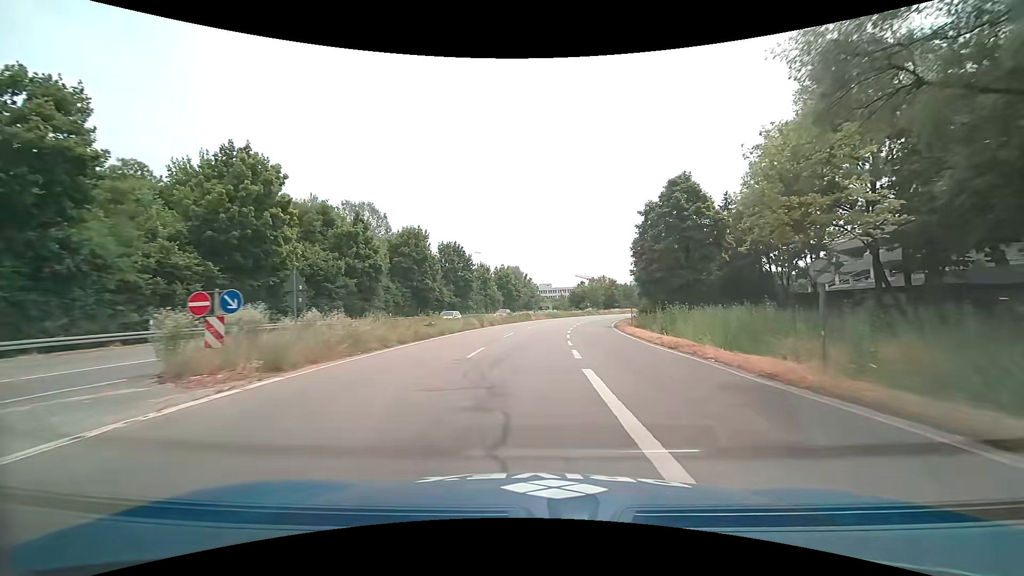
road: trunk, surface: asphalt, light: Day
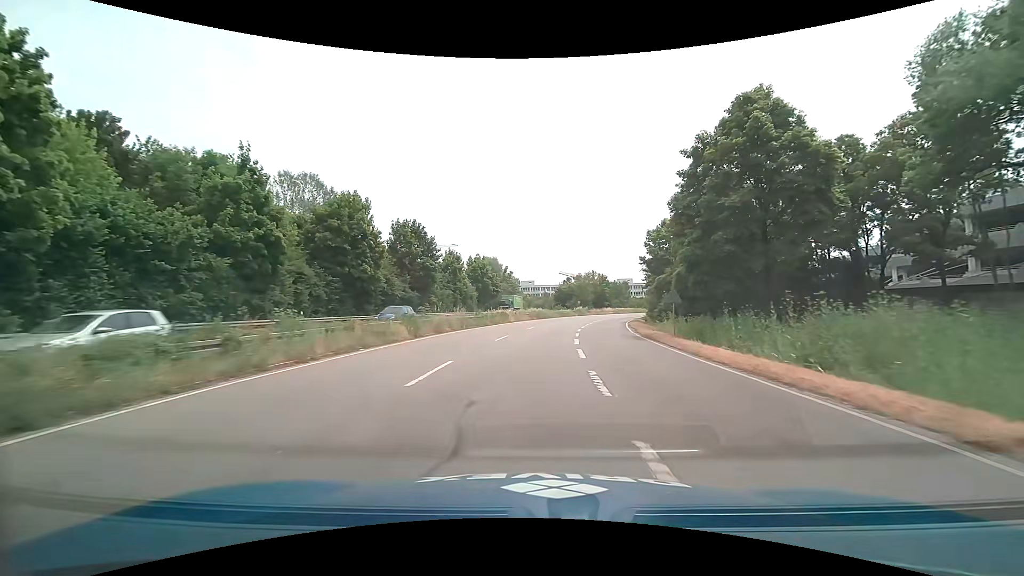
(+0.3, +18.3) m; +2°
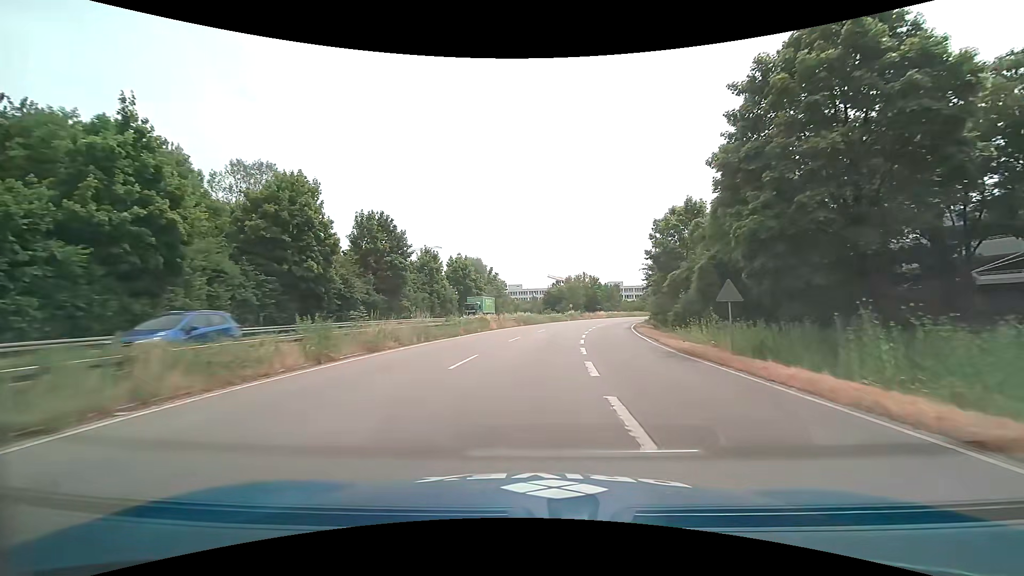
(0.0, +9.1) m; +1°
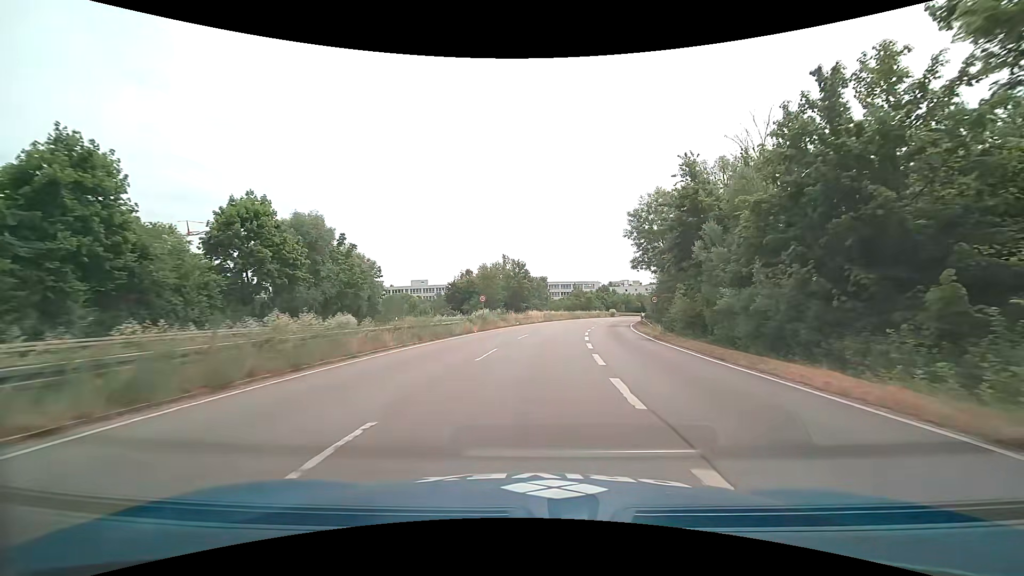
(+3.7, +44.9) m; +10°
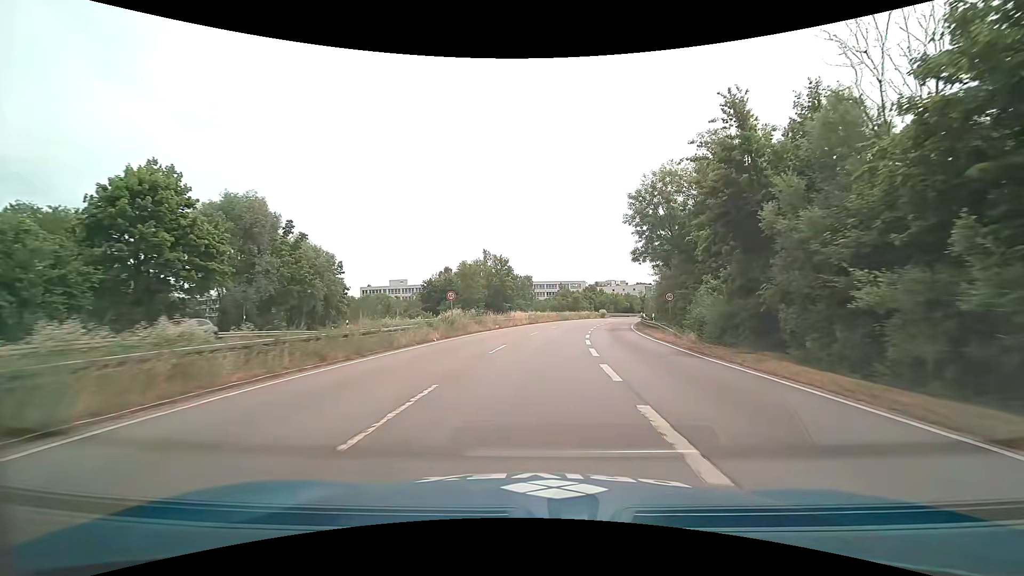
(+0.1, +8.9) m; +2°
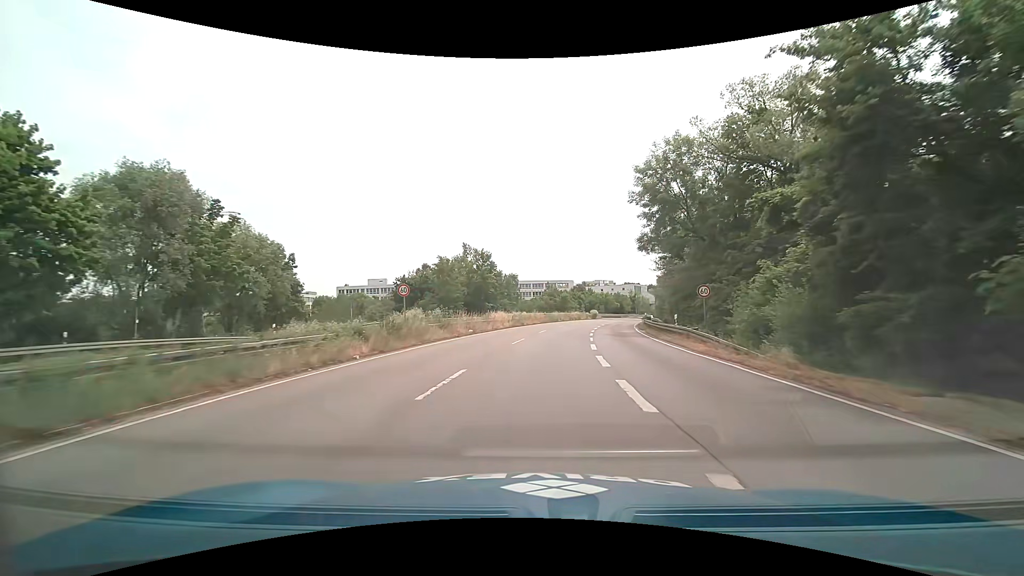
(+0.1, +8.9) m; +2°
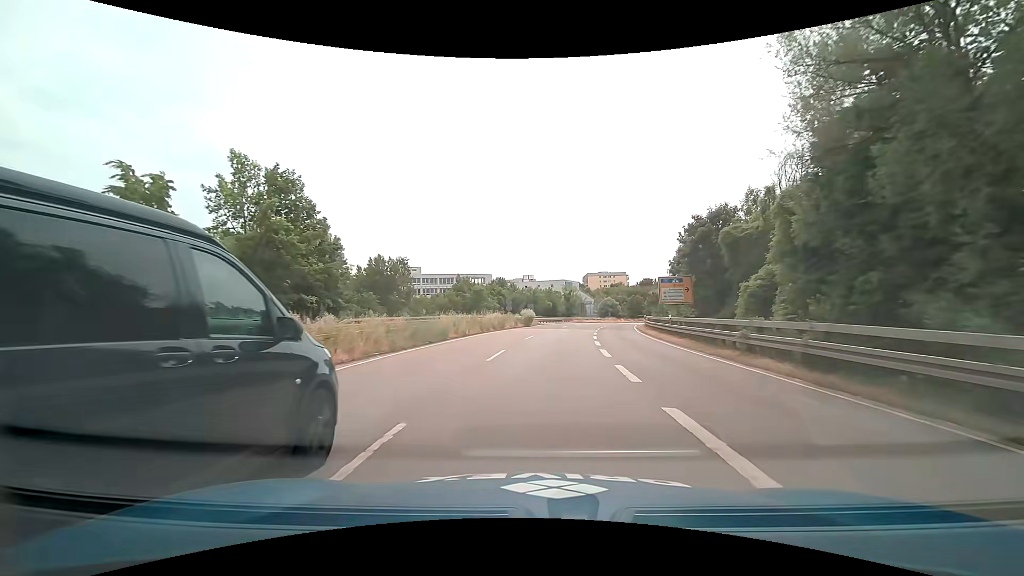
(+3.4, +44.2) m; +9°
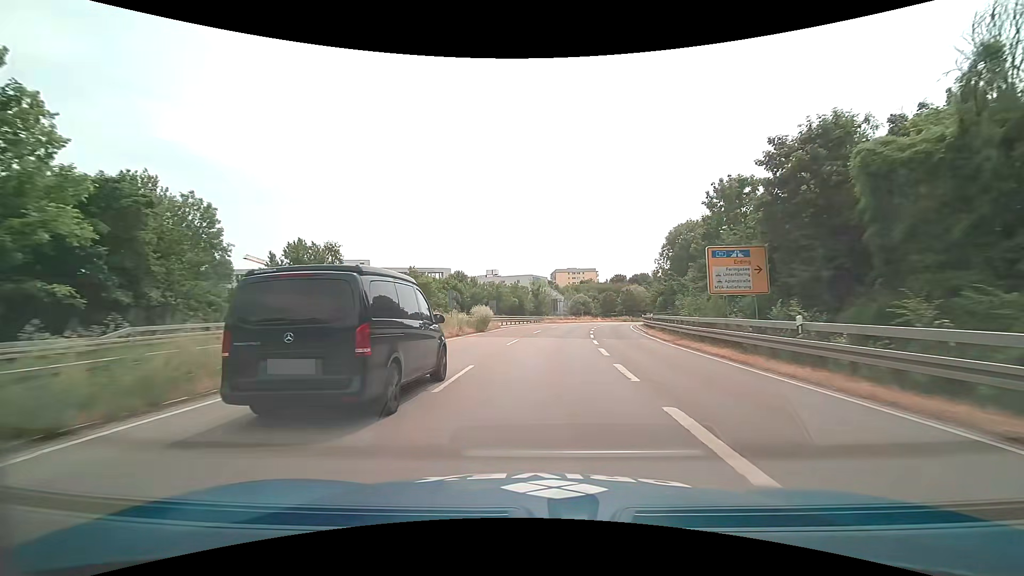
(+0.6, +17.7) m; +4°
(0, +10) (+1, +20) (+2, +30) (+3, +40) (+5, +50) (+7, +60) (+9, +69) (+12, +79) (+14, +88) (+18, +98) m
